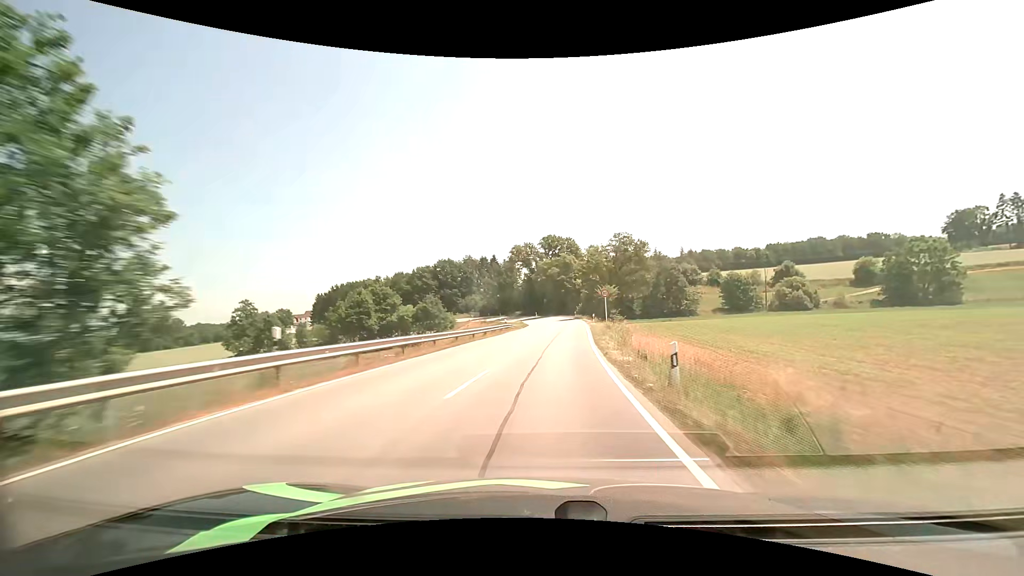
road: secondary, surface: asphalt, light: Day
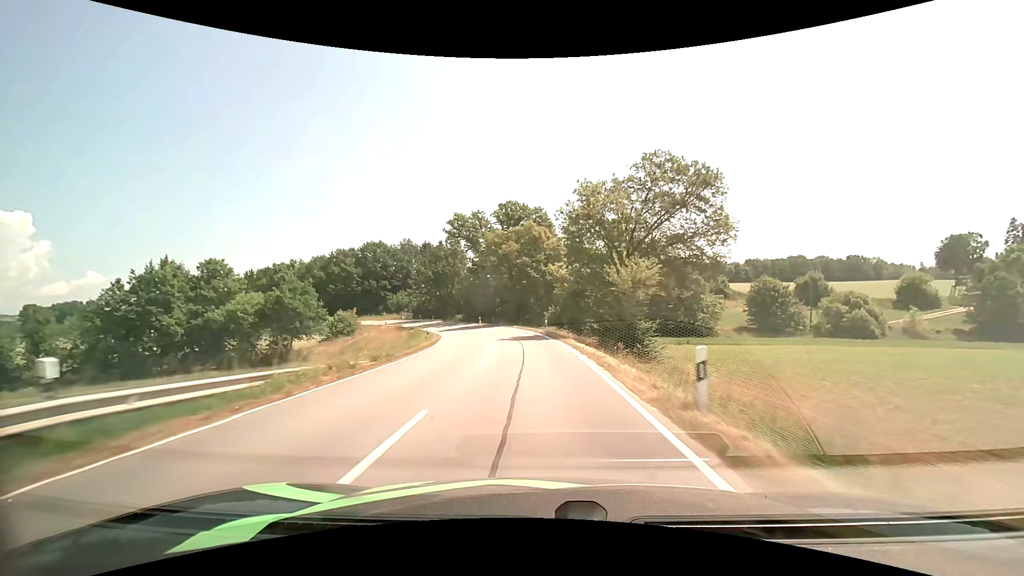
(+2.5, +40.0) m; +5°
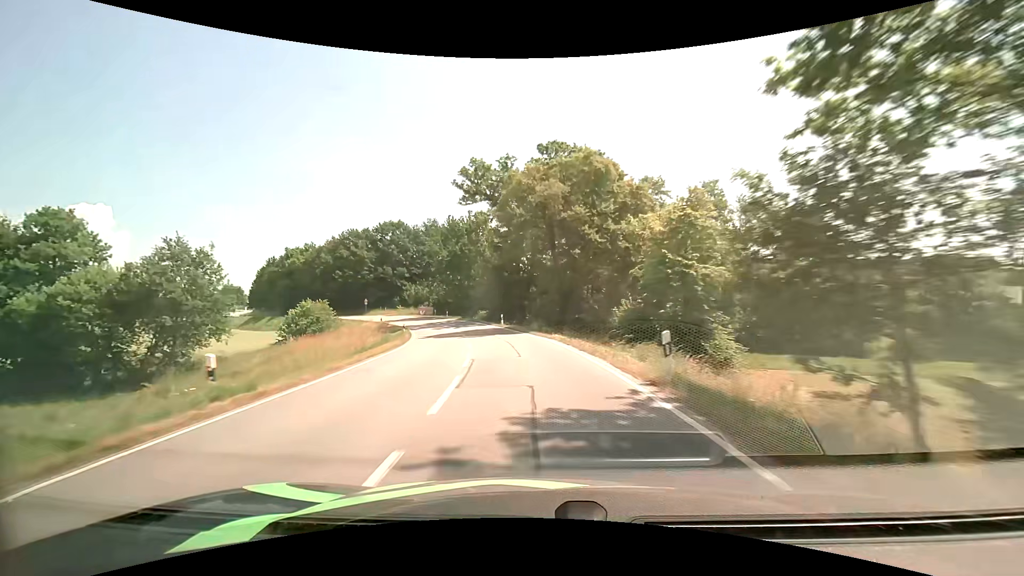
(-0.8, +25.2) m; -5°
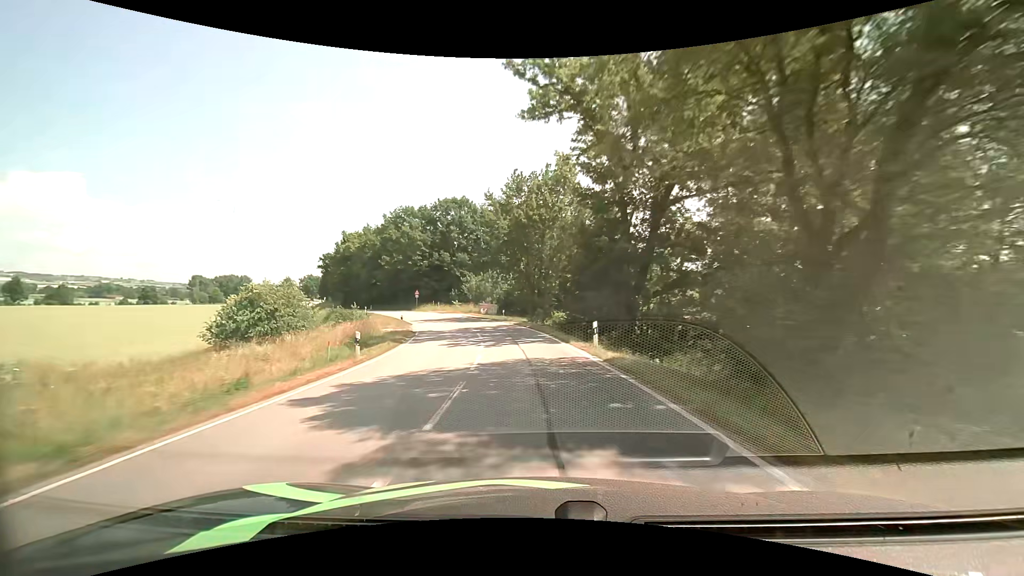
(-2.0, +24.2) m; -10°
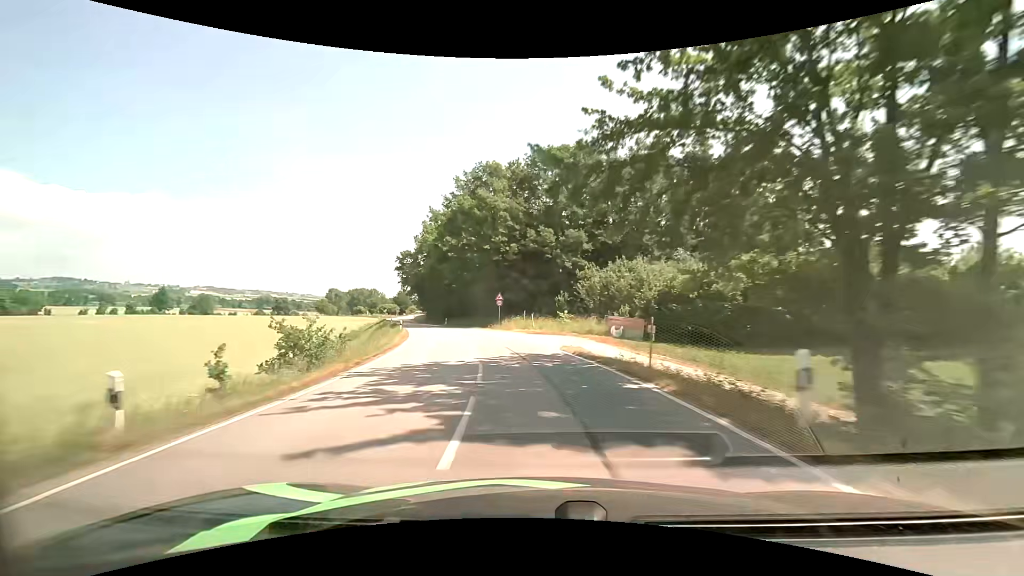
(-4.3, +36.5) m; -14°
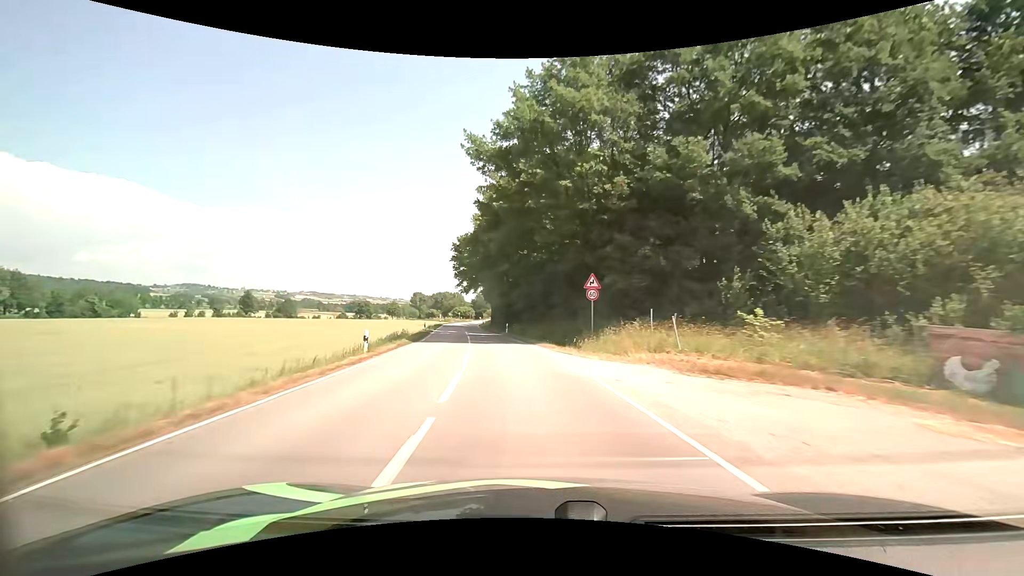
(-2.4, +25.0) m; -10°
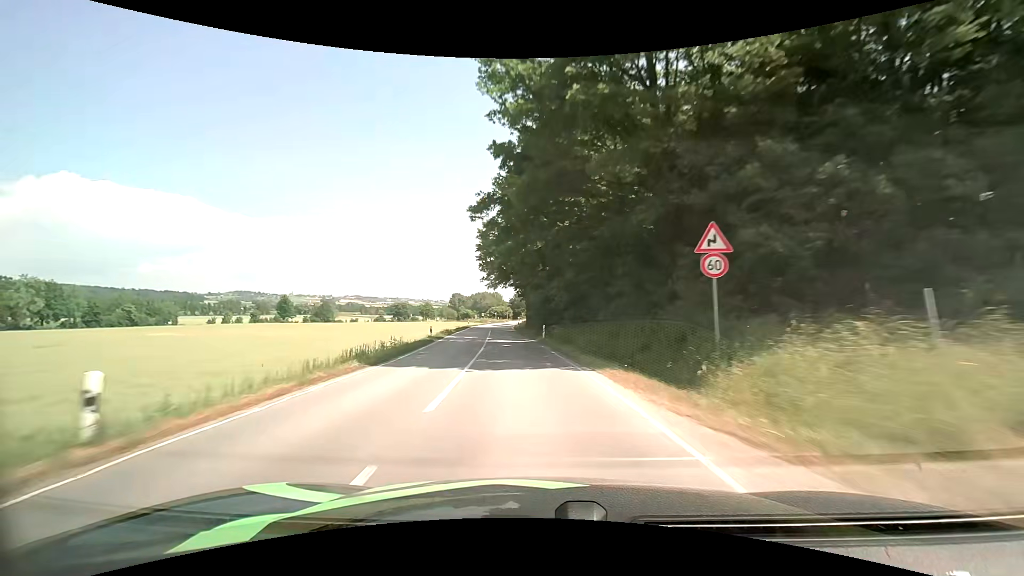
(-0.5, +12.8) m; -5°
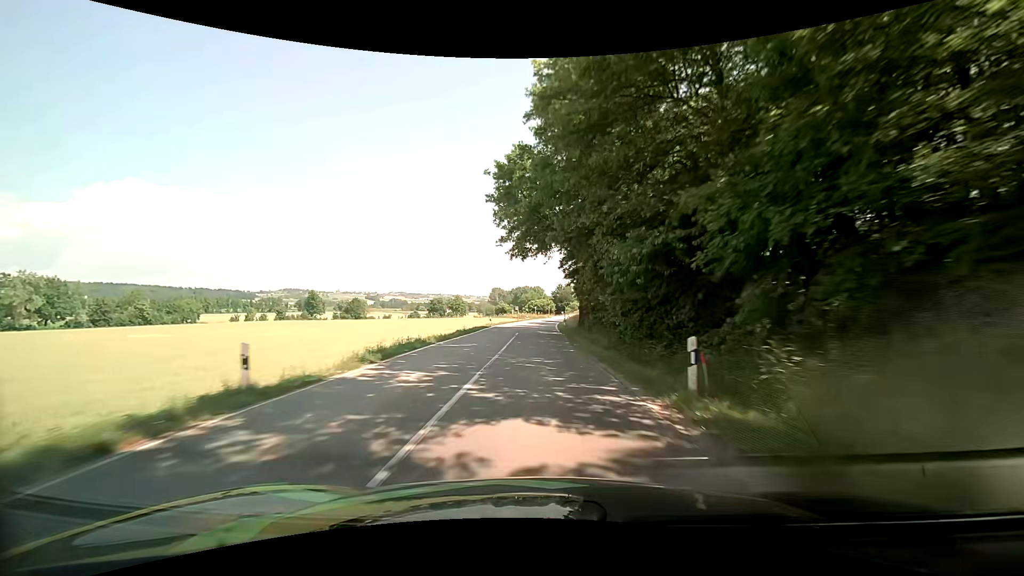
(-1.6, +24.8) m; -5°
(0, +10) (0, +20) (0, +30) (0, +40) (0, +50) (0, +60) (0, +70) (+1, +80) (+2, +90) (+3, +100) m
